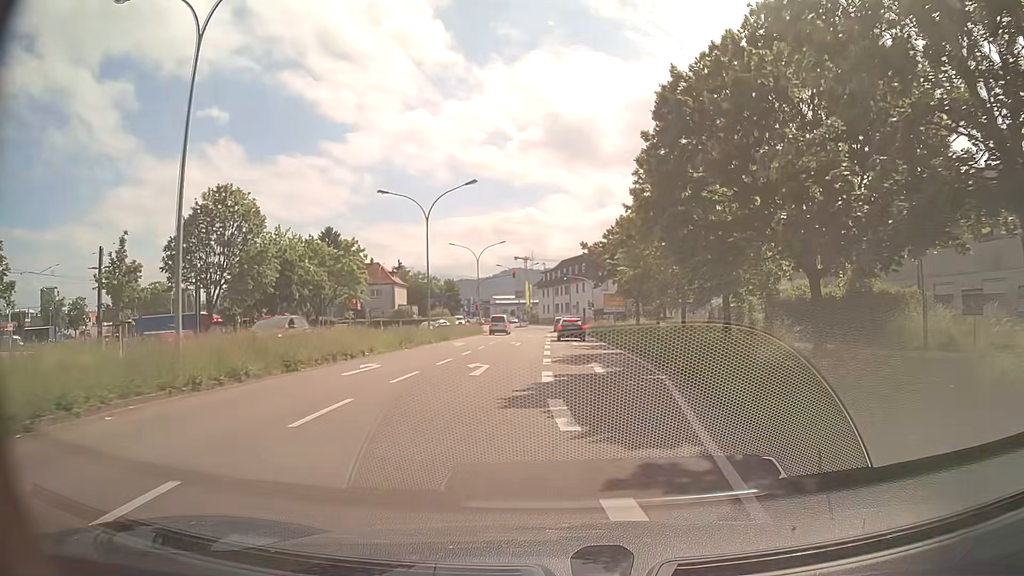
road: secondary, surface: asphalt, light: Day
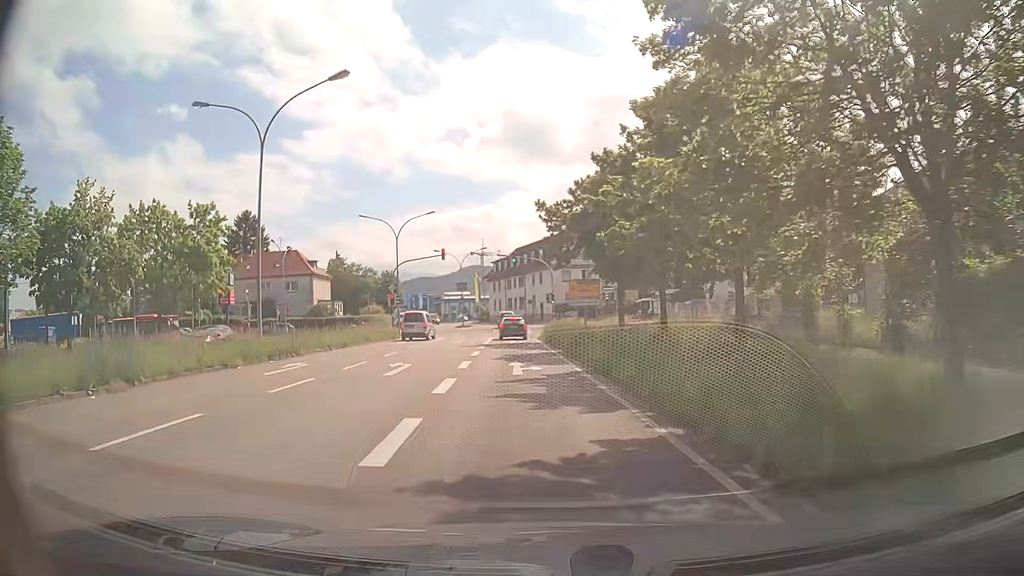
(+1.0, +19.7) m; +3°
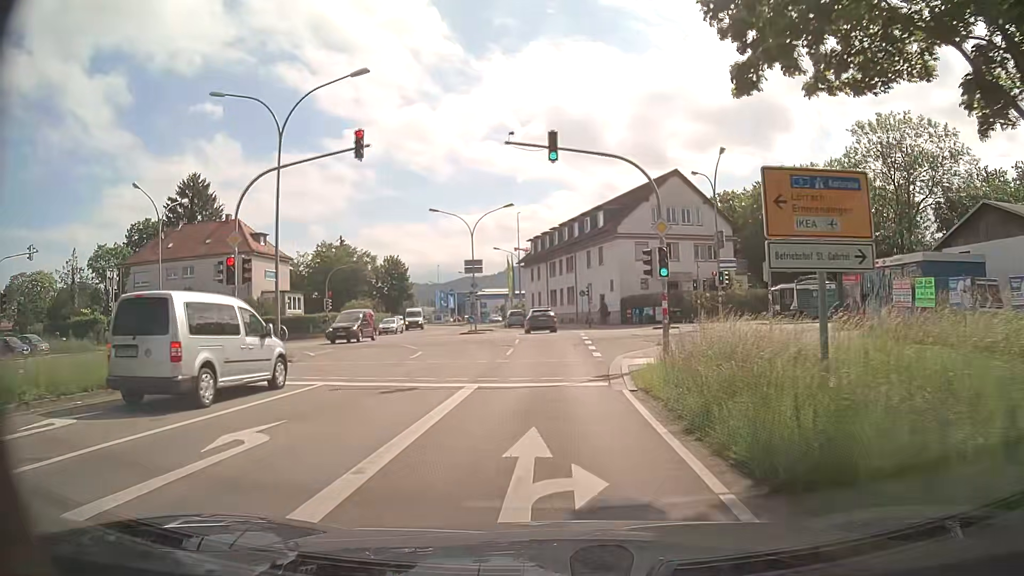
(-1.2, +32.6) m; -4°
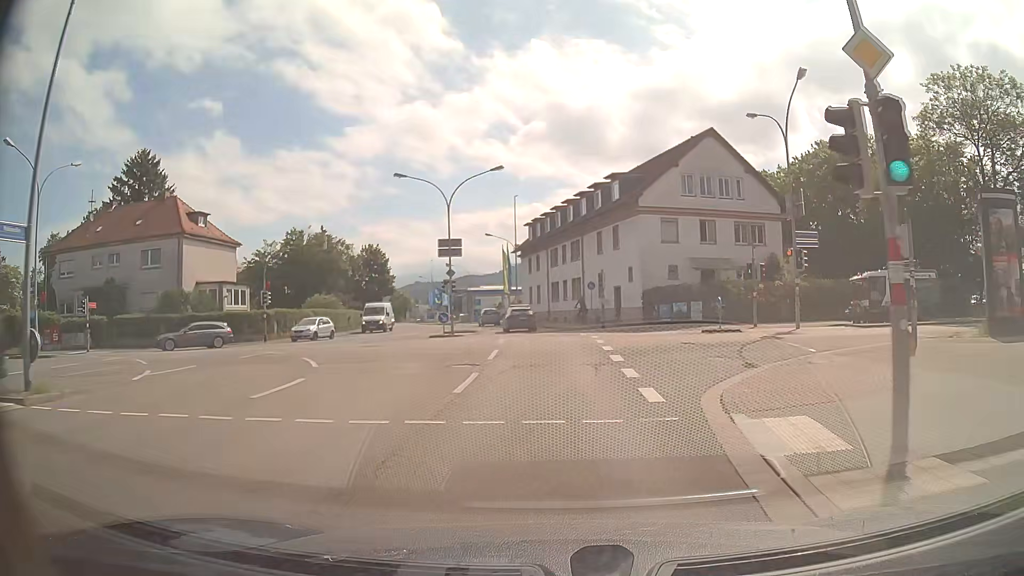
(+0.2, +12.6) m; +1°
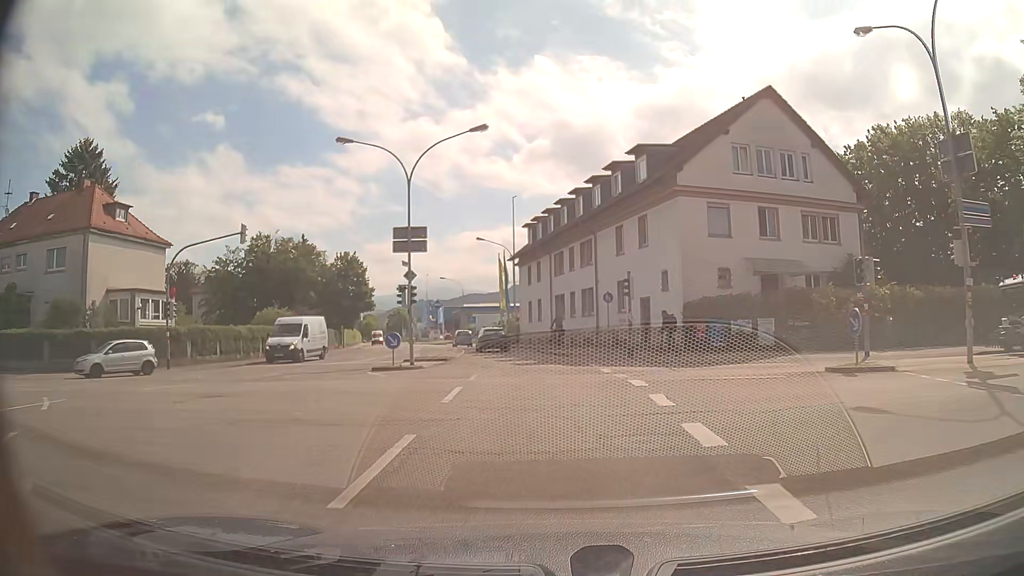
(-0.1, +12.1) m; 0°
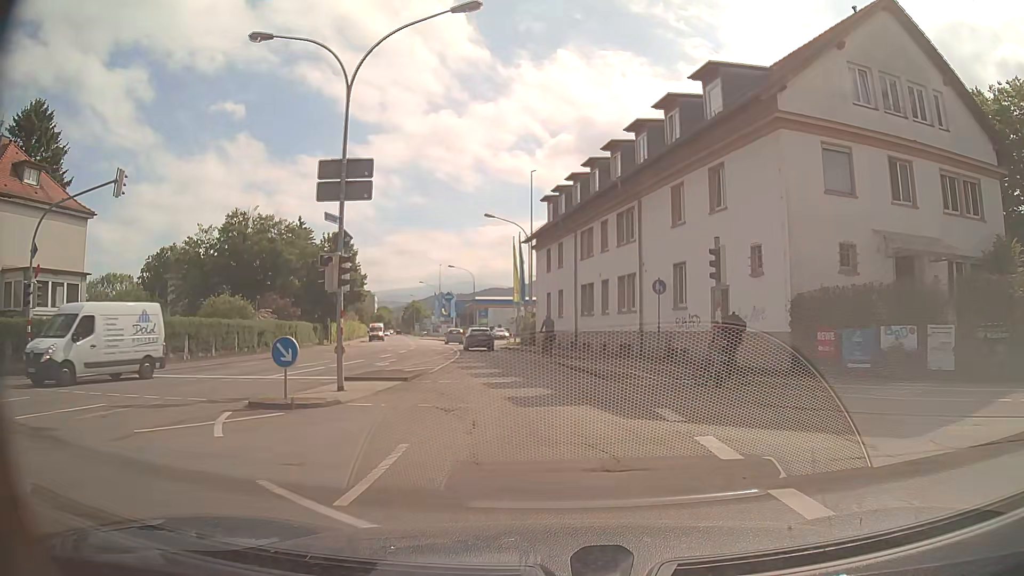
(-0.2, +11.4) m; -2°
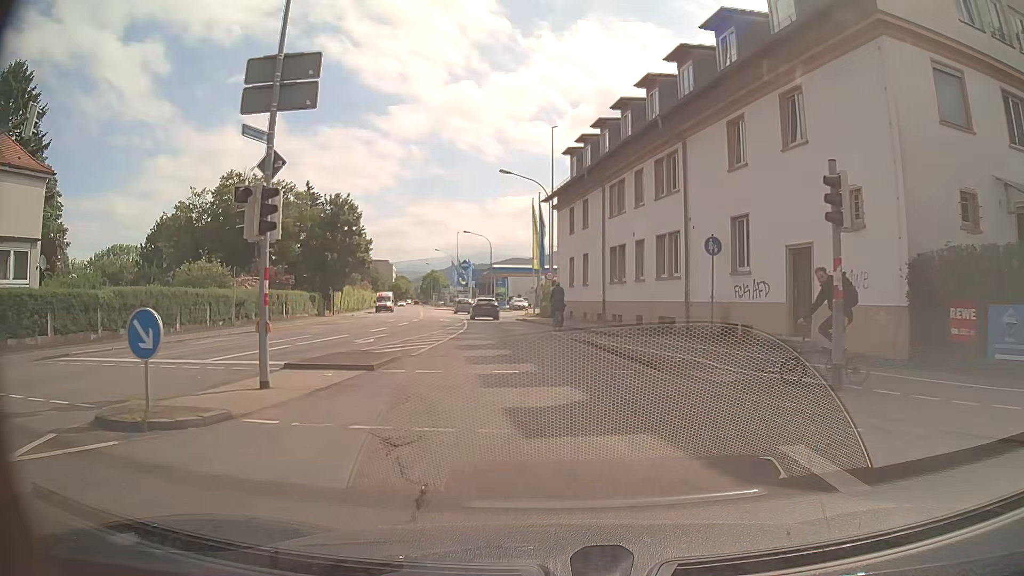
(0.0, +5.5) m; -1°
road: tertiary
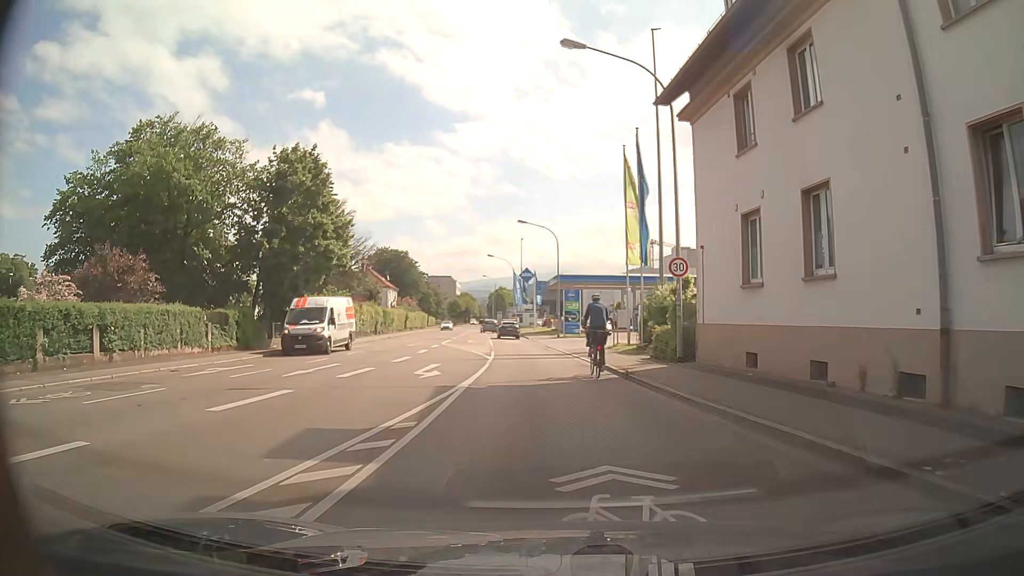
(-1.8, +24.8) m; -8°
